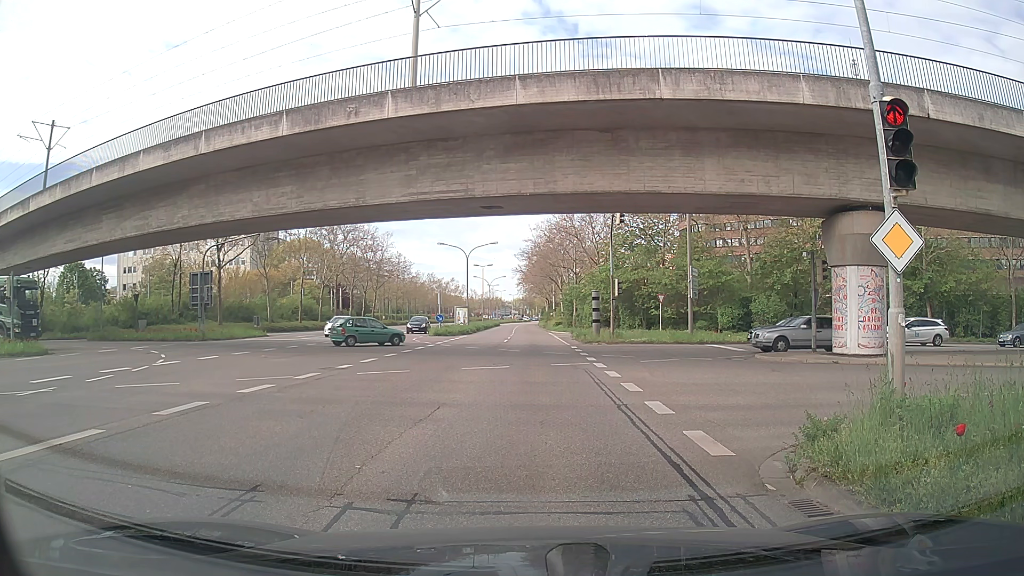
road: secondary_link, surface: asphalt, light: Day
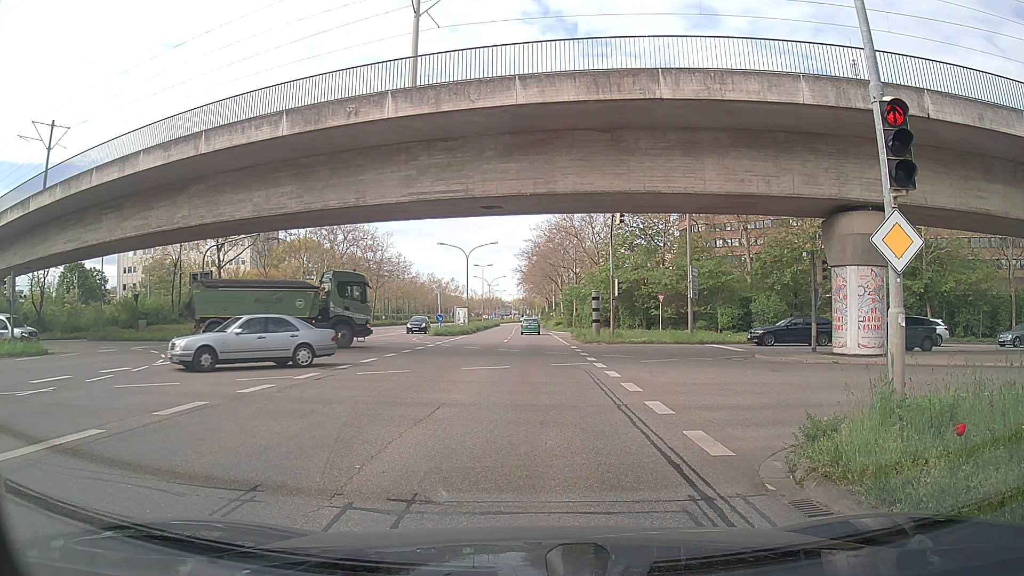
(0.0, 0.0) m; 0°
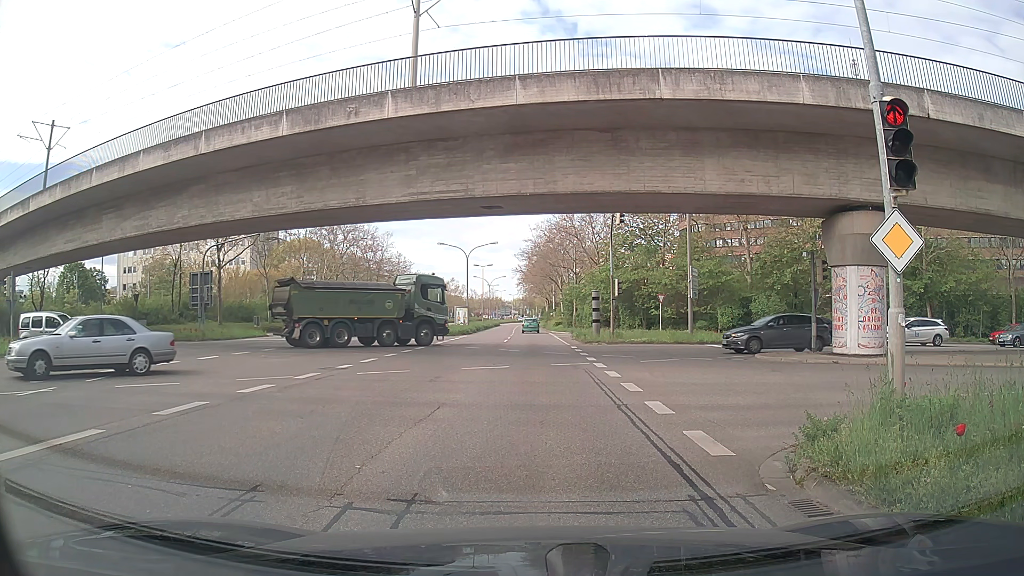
(0.0, 0.0) m; 0°
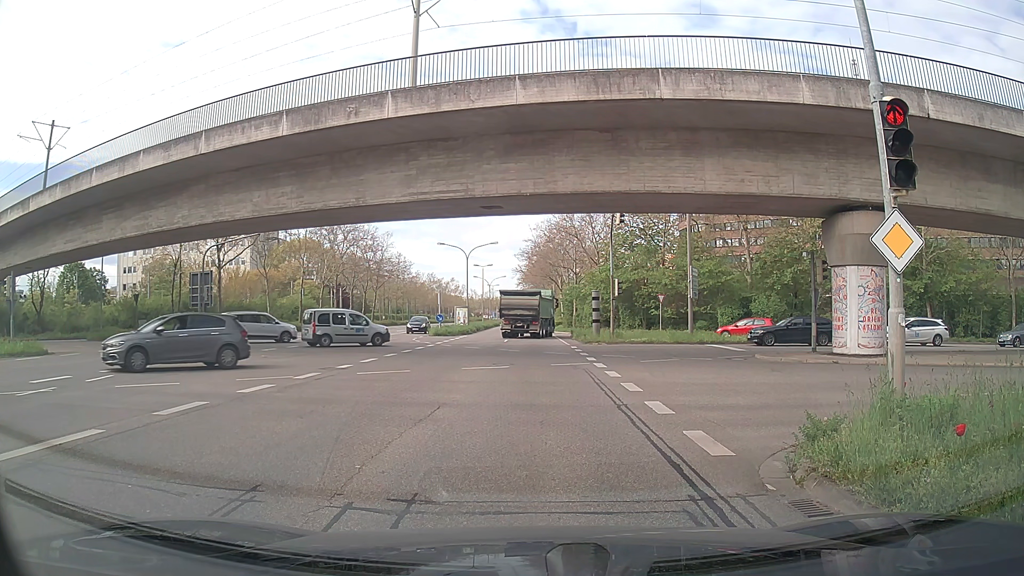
(0.0, 0.0) m; 0°
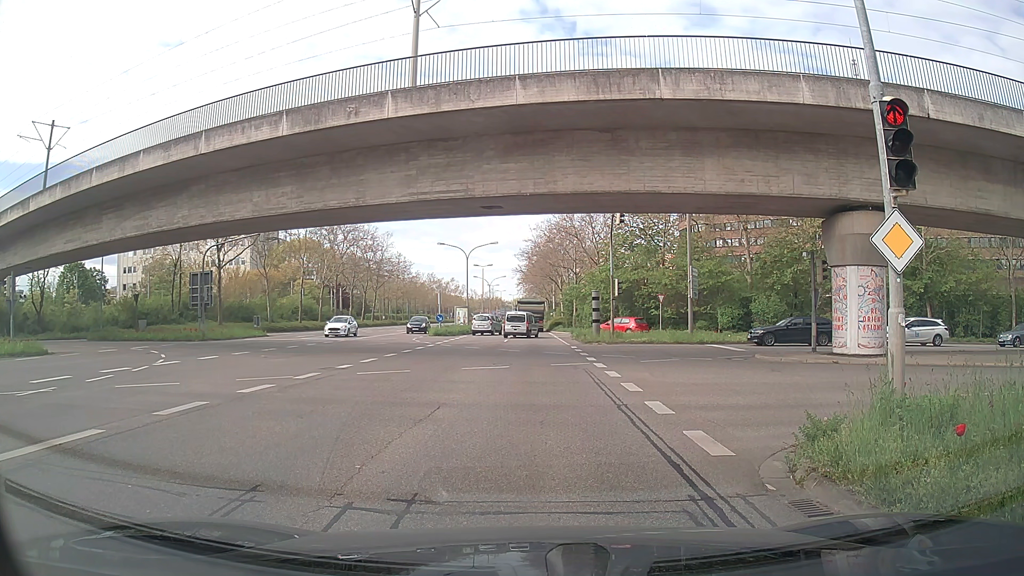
(0.0, 0.0) m; 0°
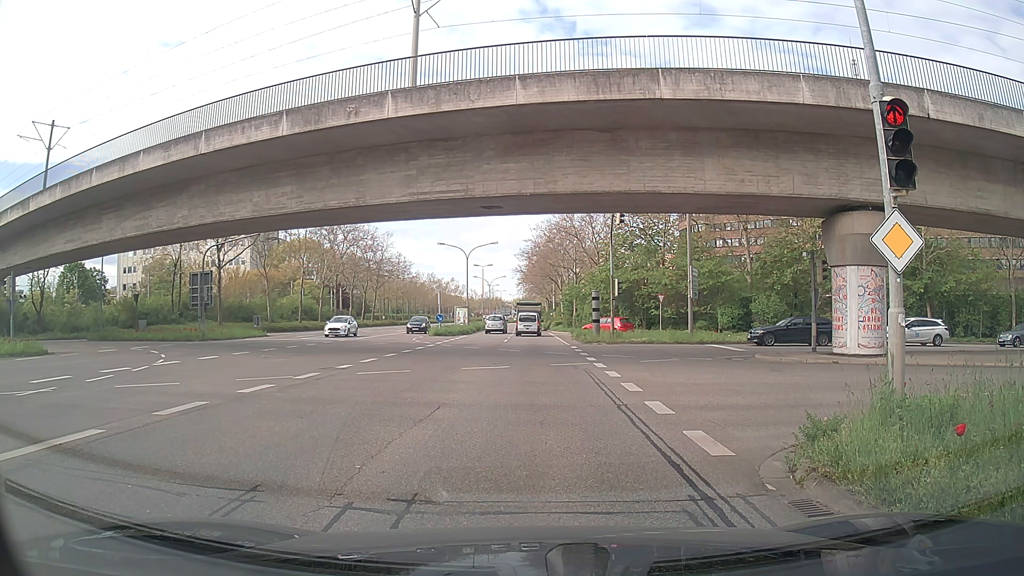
(0.0, 0.0) m; 0°
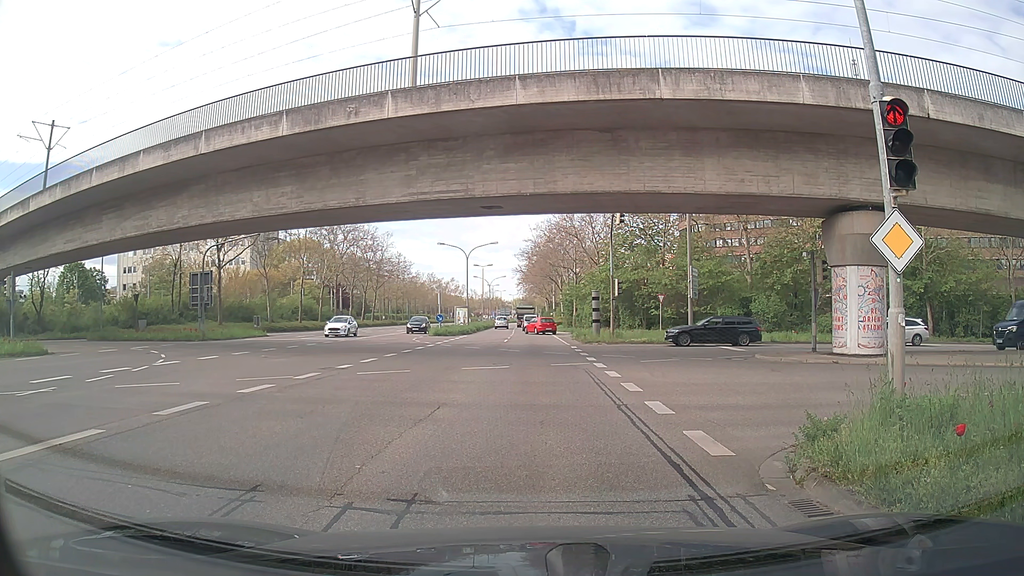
(0.0, 0.0) m; 0°
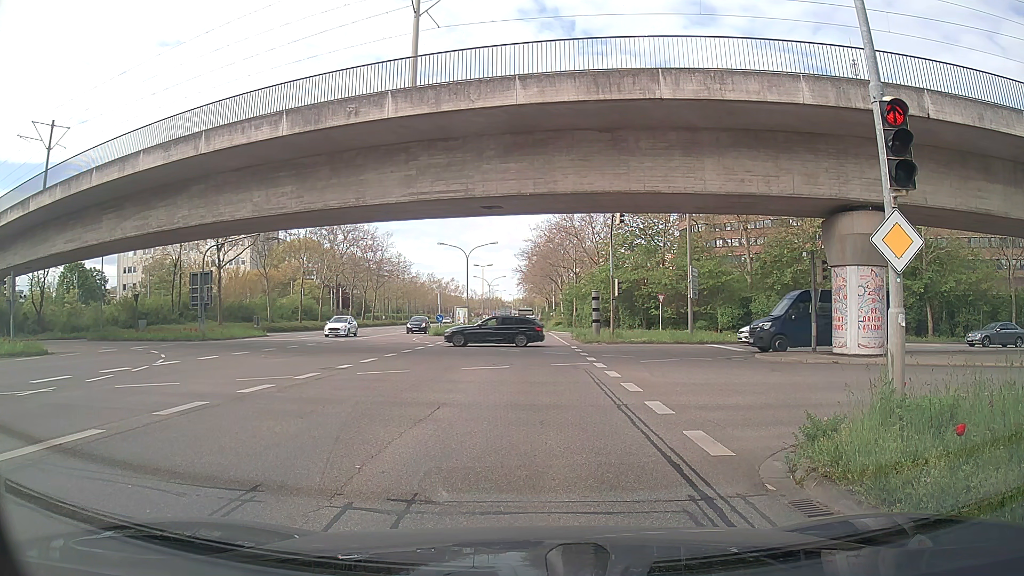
(0.0, 0.0) m; 0°
(0, +10) (+1, +20) (+1, +30) (+1, +40) (+1, +50) (+1, +60) (+1, +70) (+1, +80) (+1, +90) (+1, +100) m
